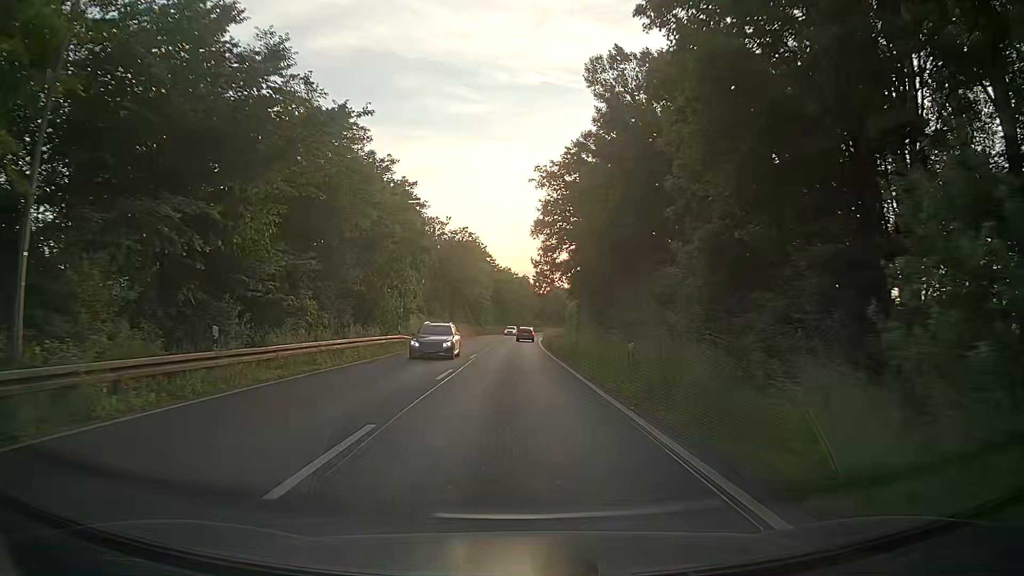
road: primary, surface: asphalt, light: Day
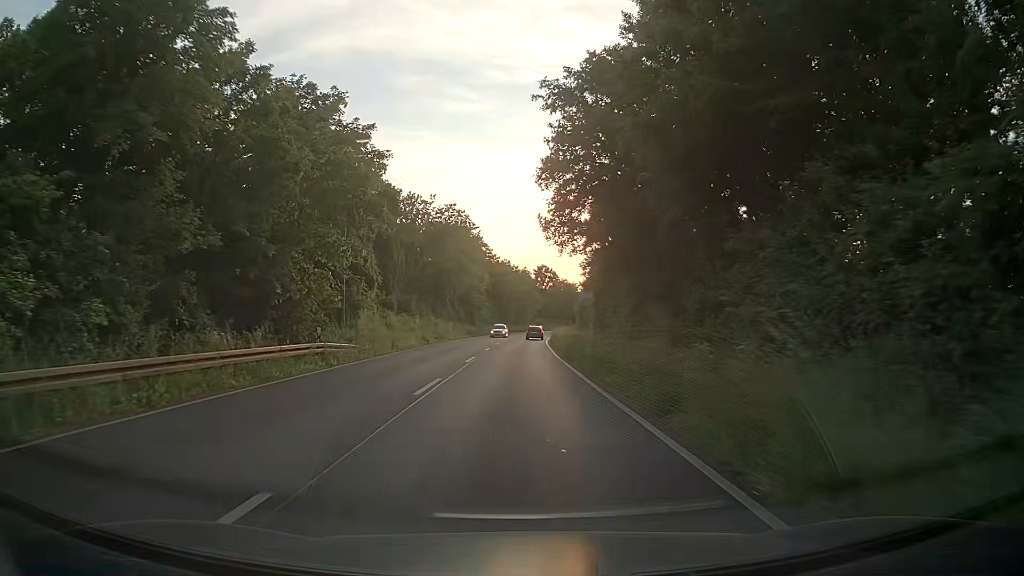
(+0.1, +15.9) m; 0°
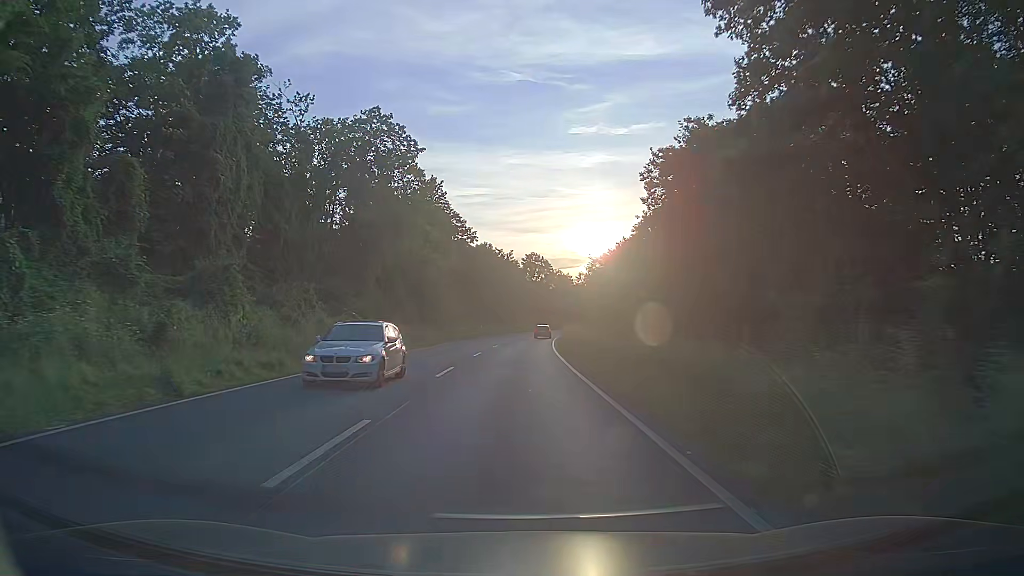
(+0.3, +31.9) m; +1°
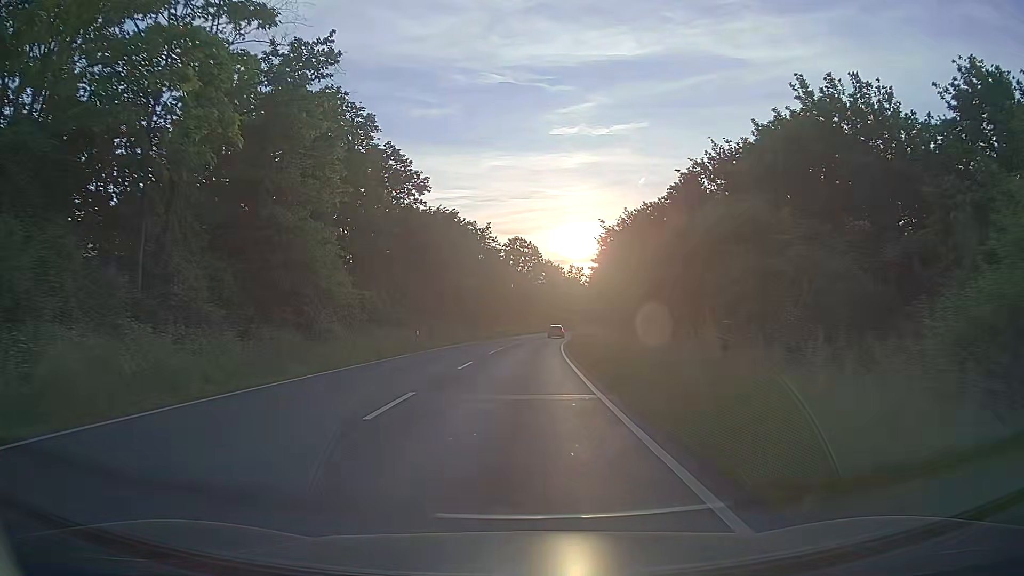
(+0.4, +31.7) m; +1°
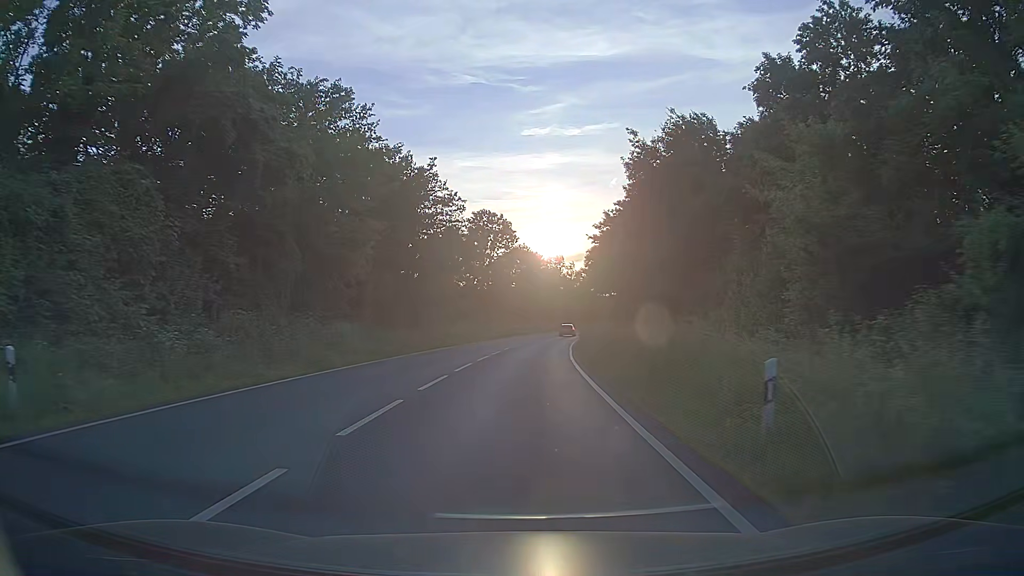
(+0.7, +31.7) m; +3°
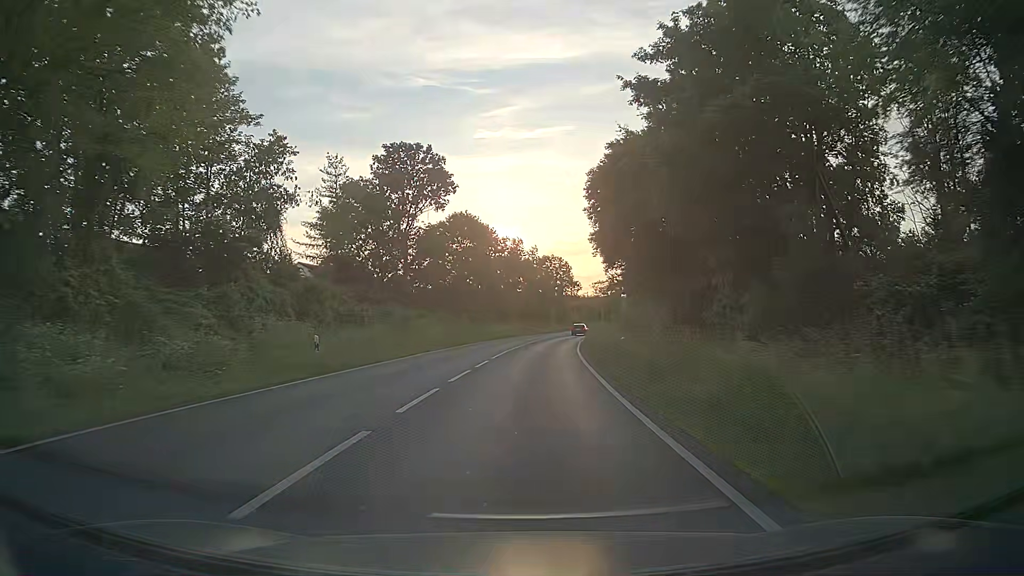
(+1.1, +39.6) m; +4°
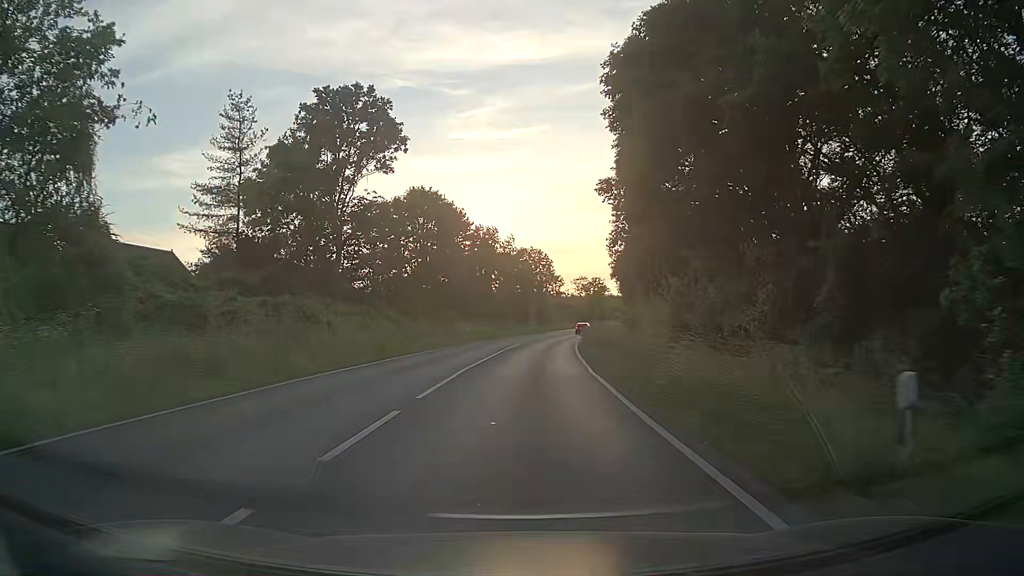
(+0.1, +15.8) m; +2°
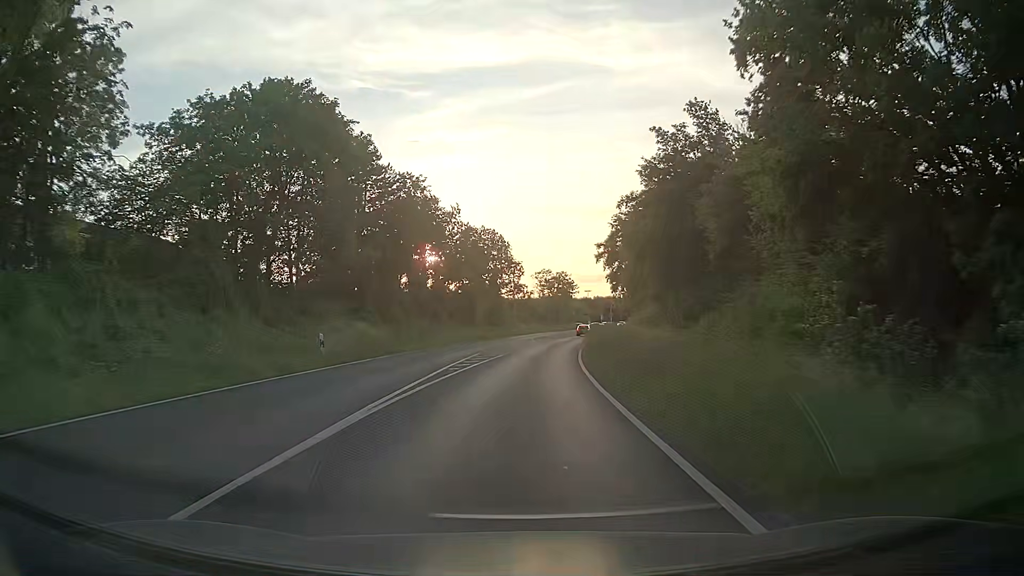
(+1.0, +31.6) m; +4°
(0, +10) (0, +20) (+1, +30) (+2, +40) (+3, +50) (+4, +60) (+6, +70) (+8, +80) (+9, +89) (+11, +99) m
